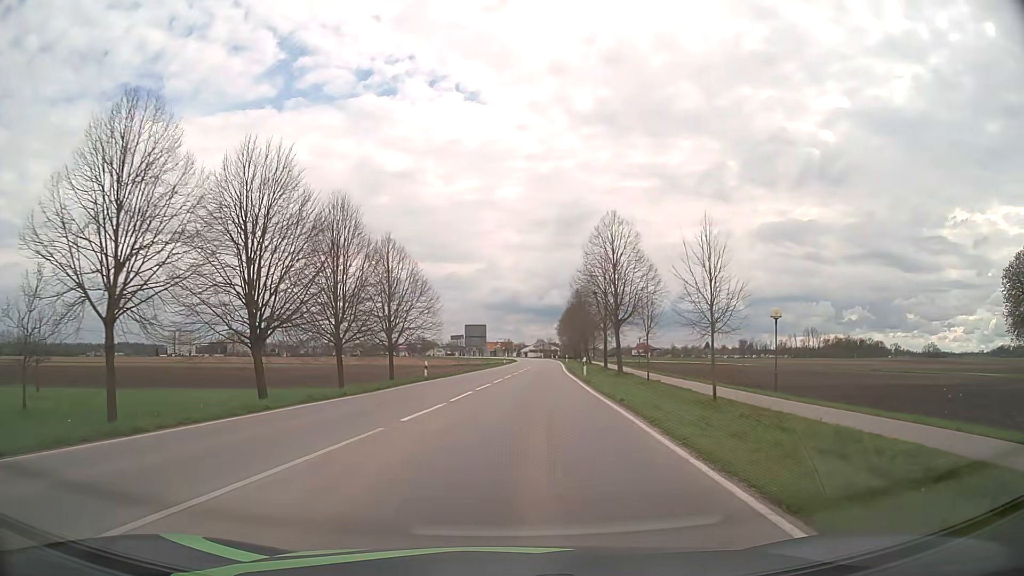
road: tertiary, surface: asphalt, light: Day
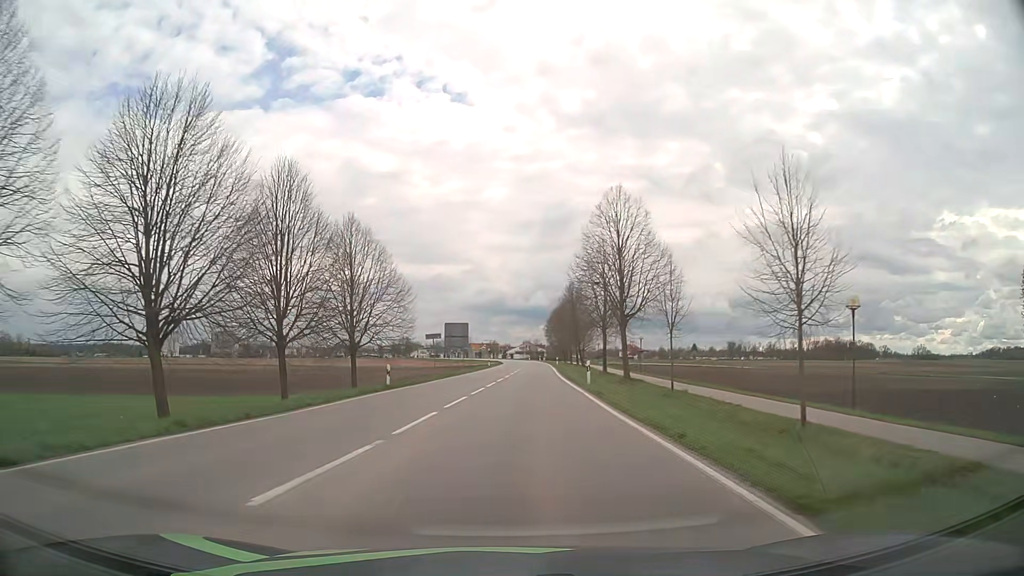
(+0.1, +7.5) m; +1°
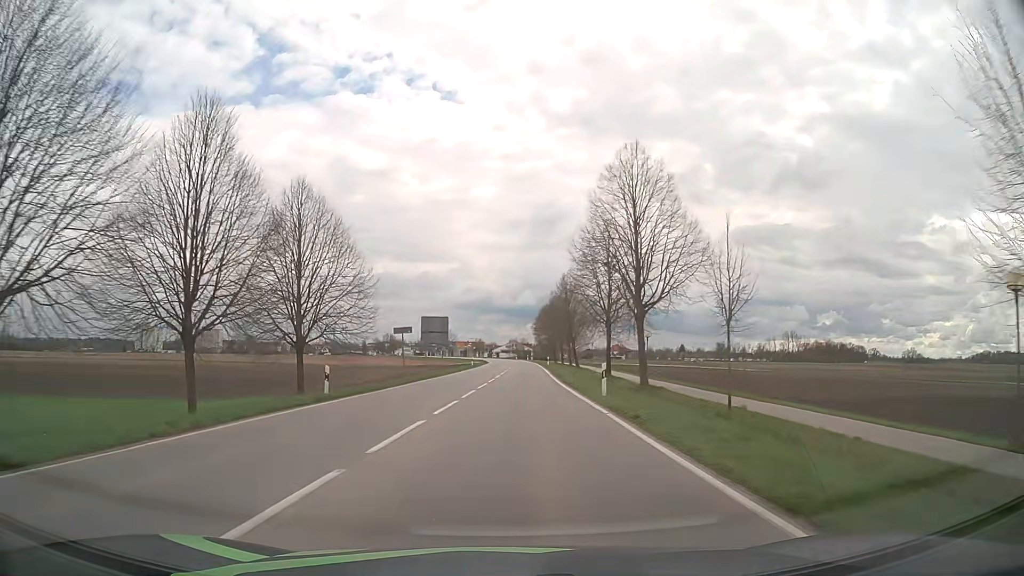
(+0.1, +8.1) m; +1°
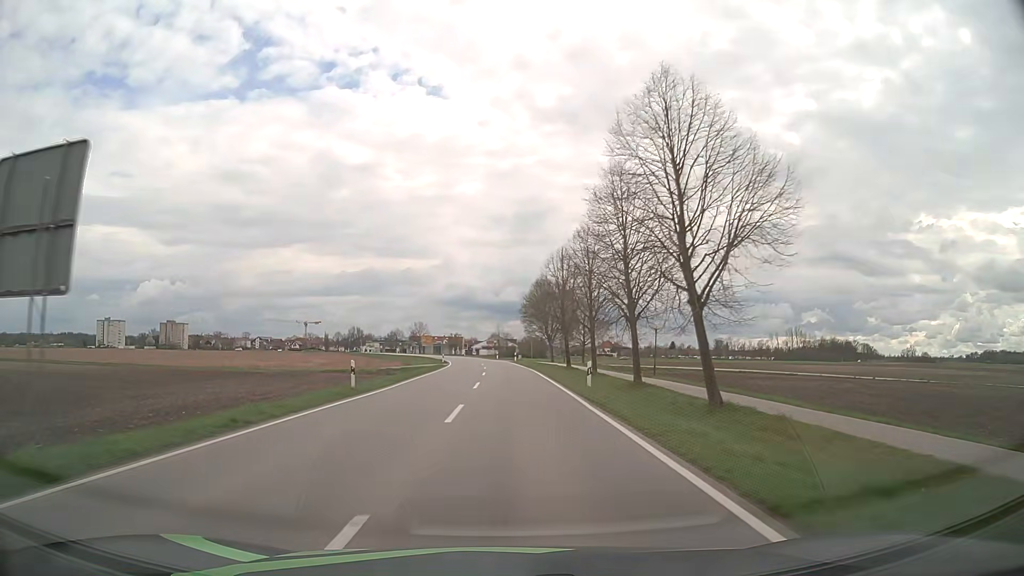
(+1.4, +48.3) m; +2°
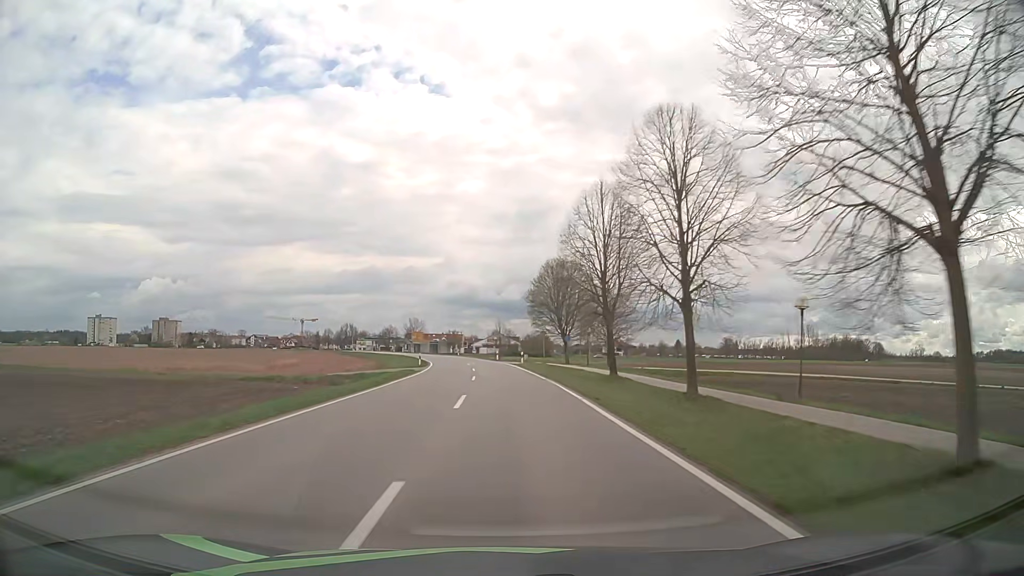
(-0.1, +21.3) m; 0°
(0, +10) (0, +20) (0, +30) (-1, +40) (-1, +50) (-2, +60) (-3, +70) (-5, +80) (-6, +90) (-8, +99) m
